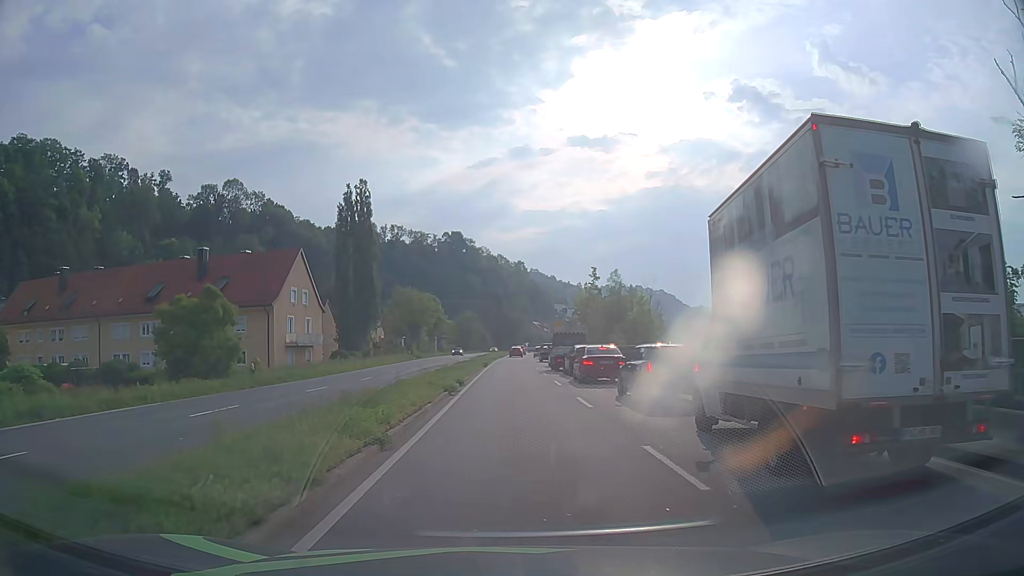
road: primary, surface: asphalt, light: Day
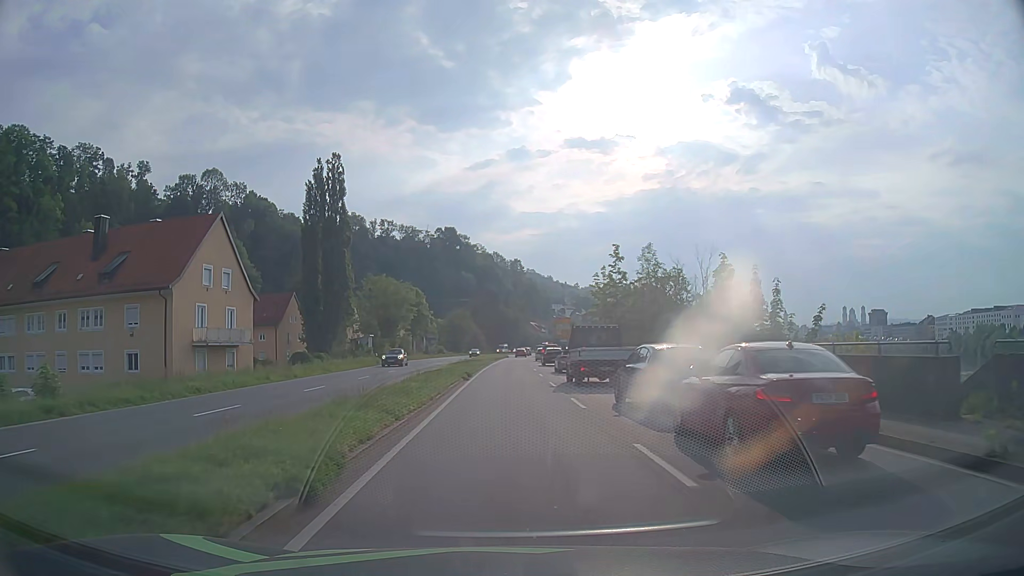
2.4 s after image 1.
(0.0, +18.1) m; 0°
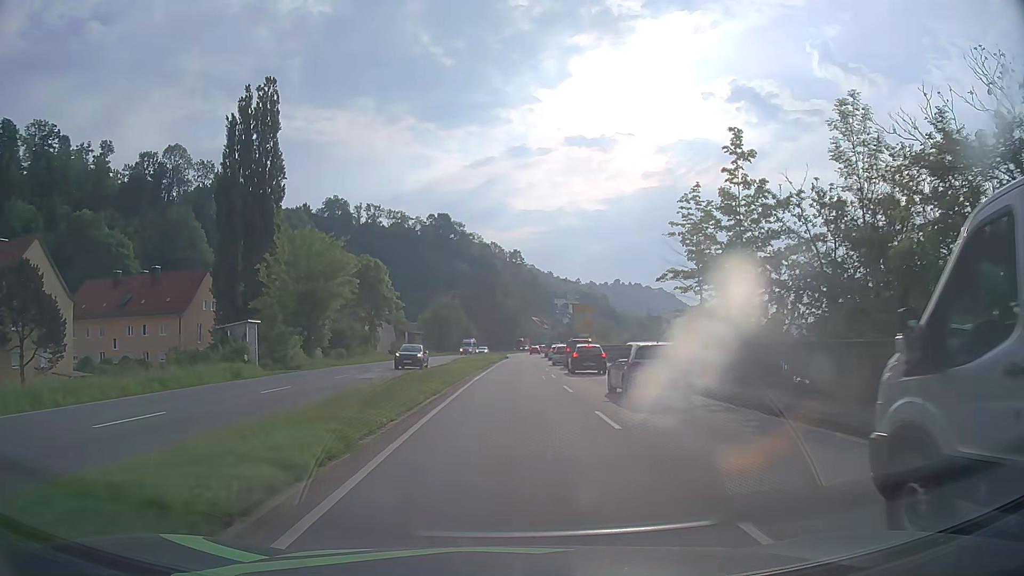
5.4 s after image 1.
(-0.1, +31.7) m; 0°
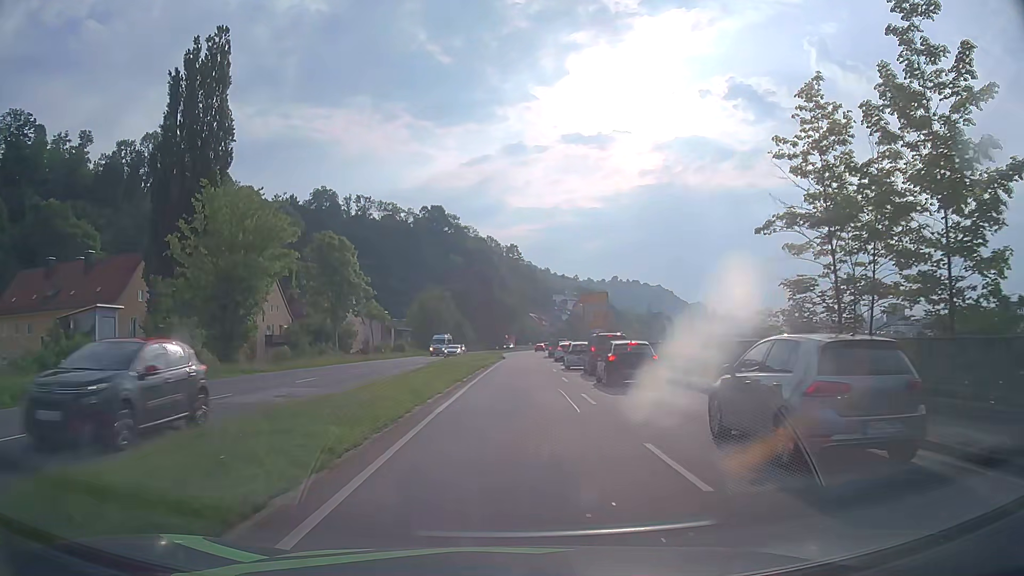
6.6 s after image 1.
(0.0, +14.0) m; 0°
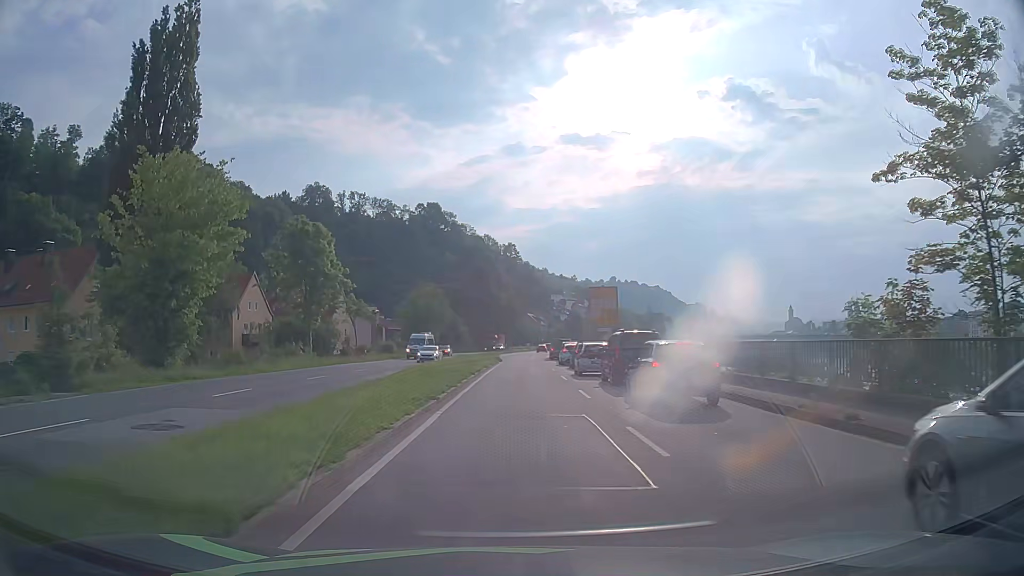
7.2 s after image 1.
(0.0, +7.1) m; 0°
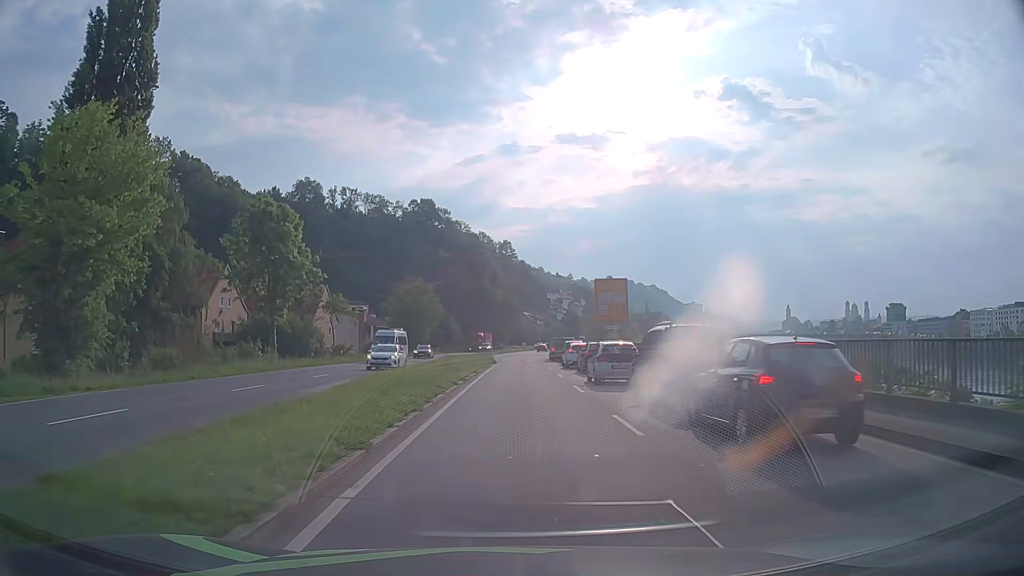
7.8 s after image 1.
(0.0, +7.2) m; 0°
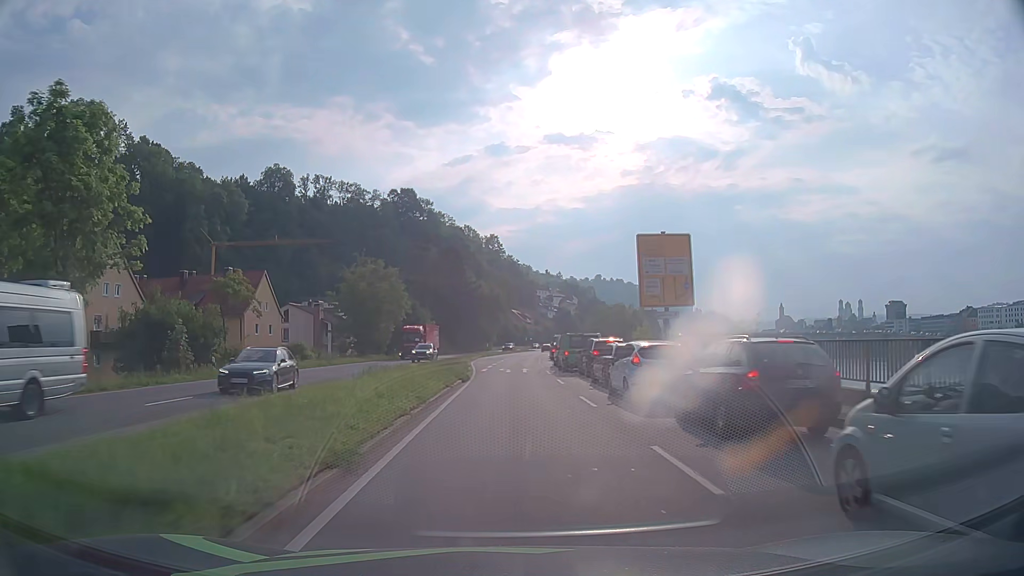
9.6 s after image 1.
(+0.4, +22.0) m; +1°
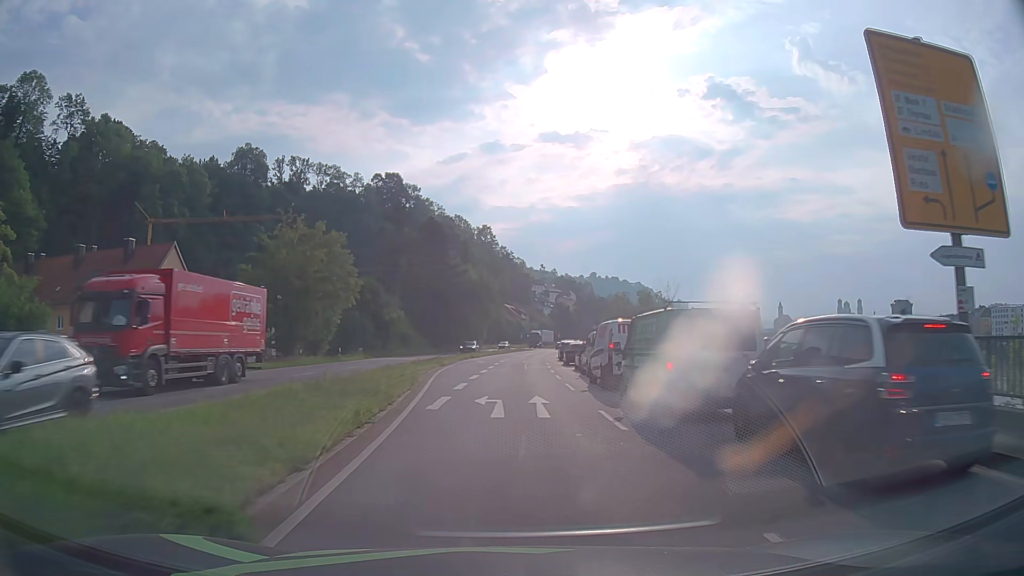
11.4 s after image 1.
(+0.2, +22.4) m; +1°
(0, +10) (0, +20) (0, +30) (+1, +40) (+1, +50) (+2, +60) (+2, +70) (+3, +80) (+4, +90) (+5, +100) m
